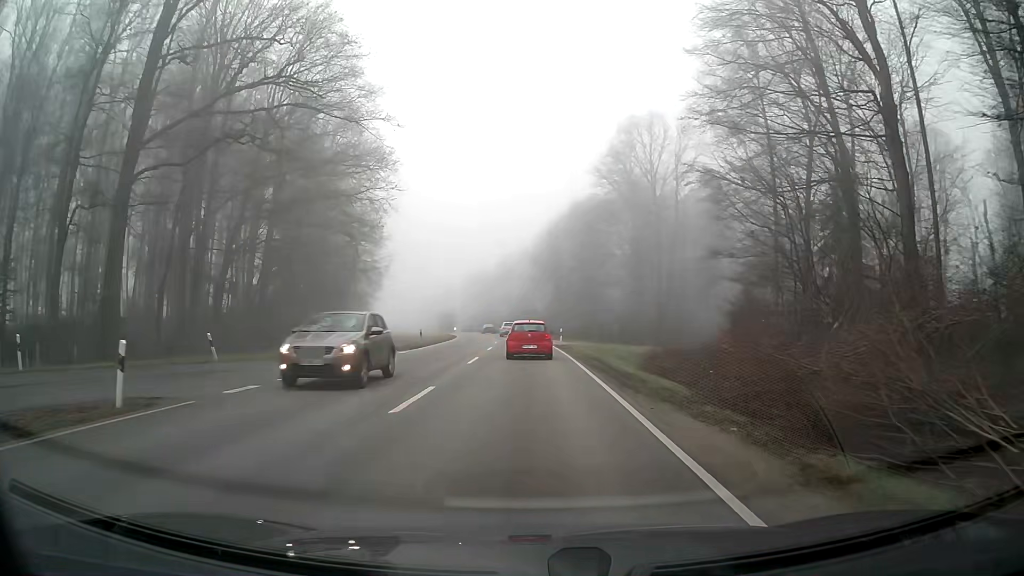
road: secondary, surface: asphalt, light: Day
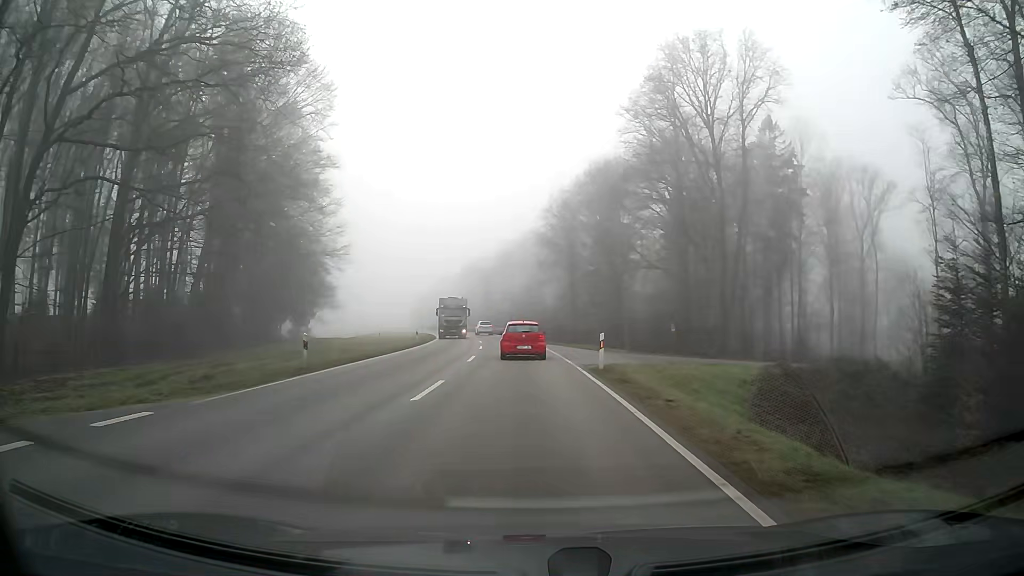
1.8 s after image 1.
(0.0, +22.3) m; 0°
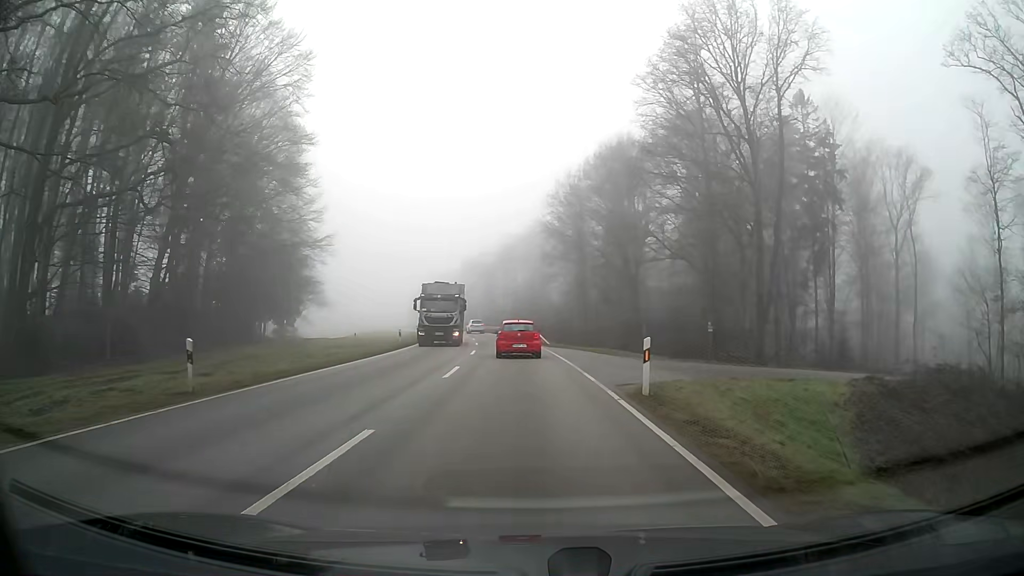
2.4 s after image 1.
(0.0, +7.3) m; 0°
